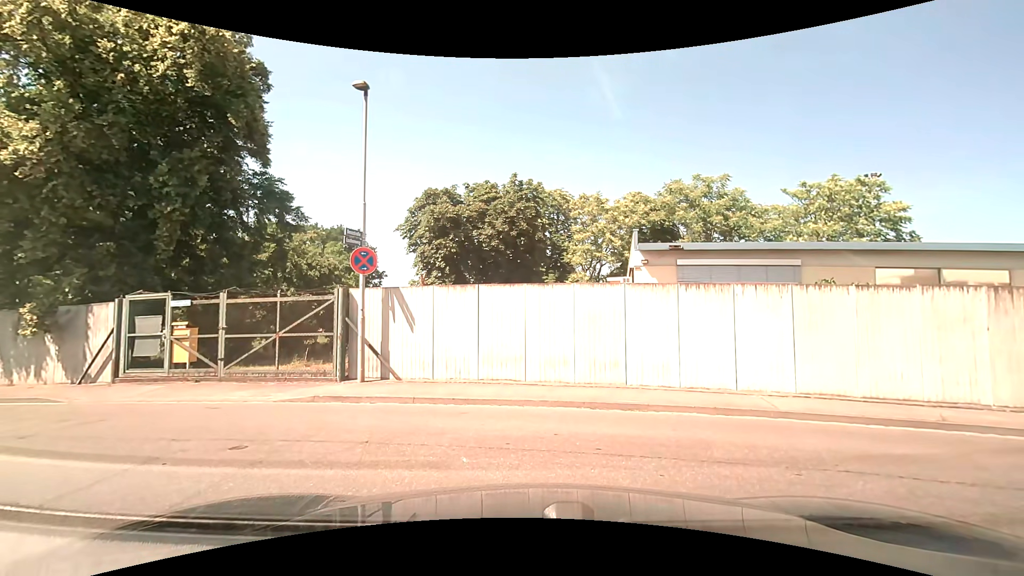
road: residential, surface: asphalt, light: Day
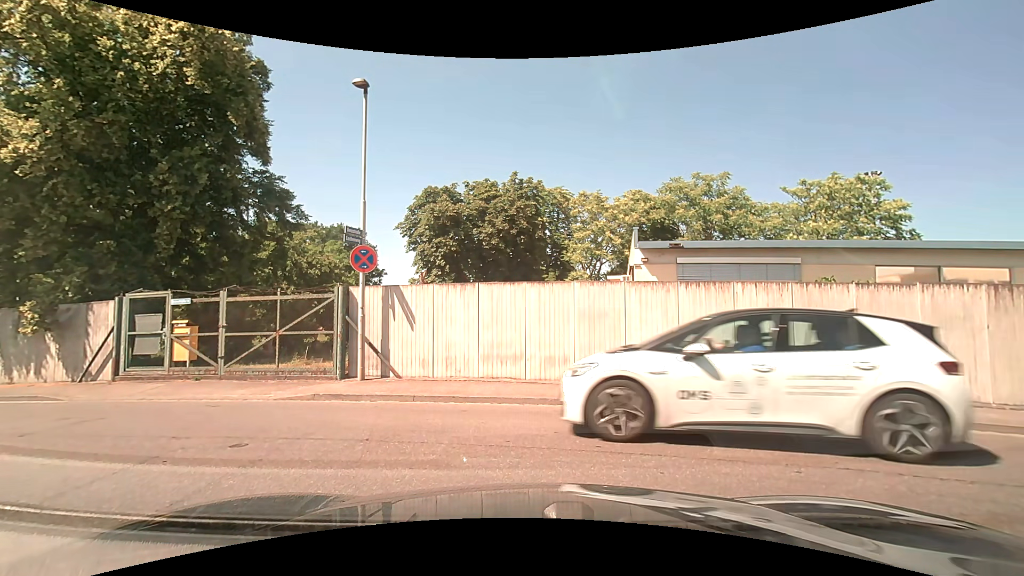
(0.0, +0.1) m; 0°
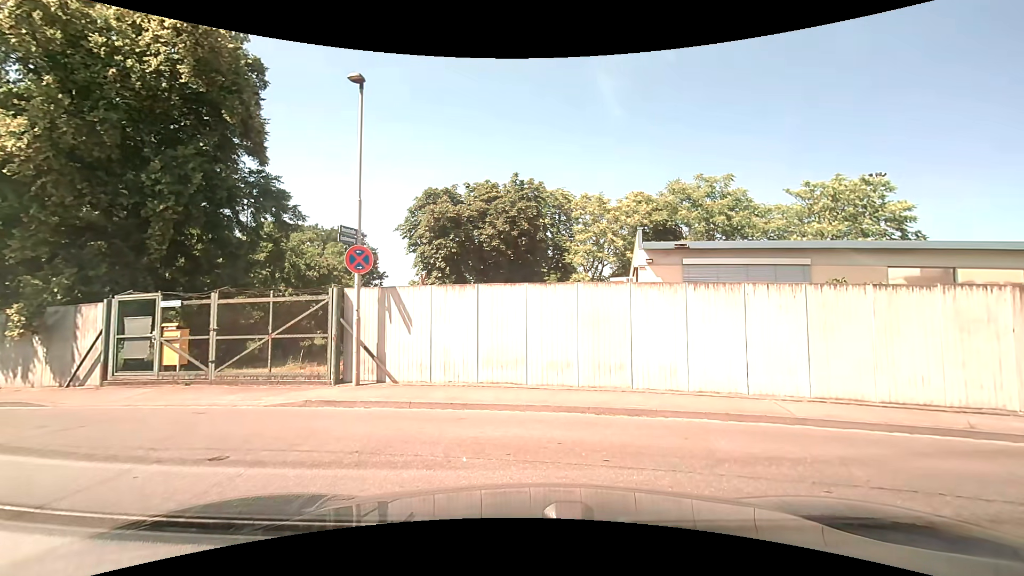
(0.0, +0.4) m; 0°
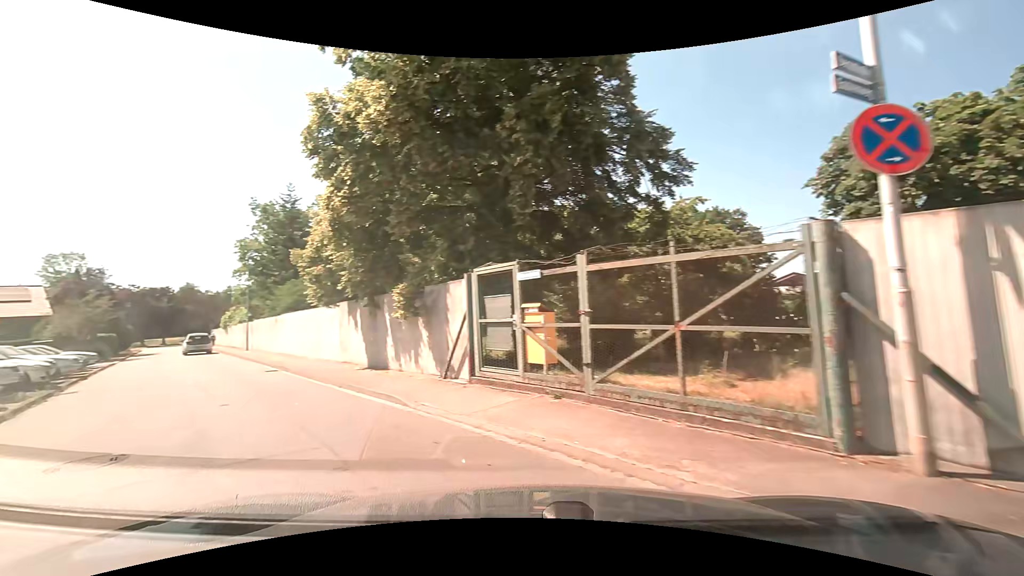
(-2.1, +6.1) m; -44°
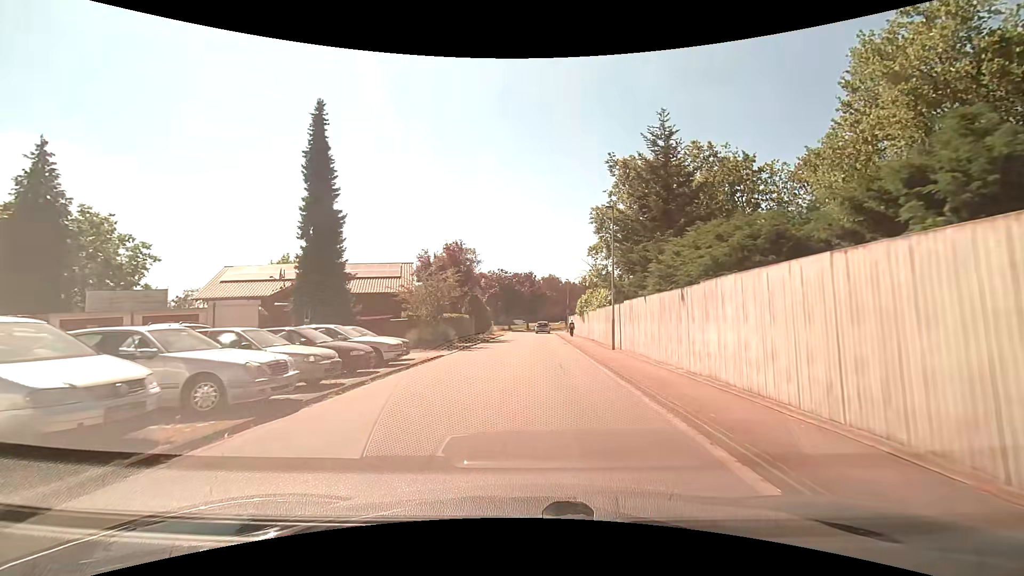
(-7.8, +16.0) m; -36°
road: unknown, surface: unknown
(0, +10) (+1, +20) (+1, +30) (+1, +40) (+1, +50) (+2, +60) (+3, +70) (+4, +80) (+7, +89) (+11, +99) m
